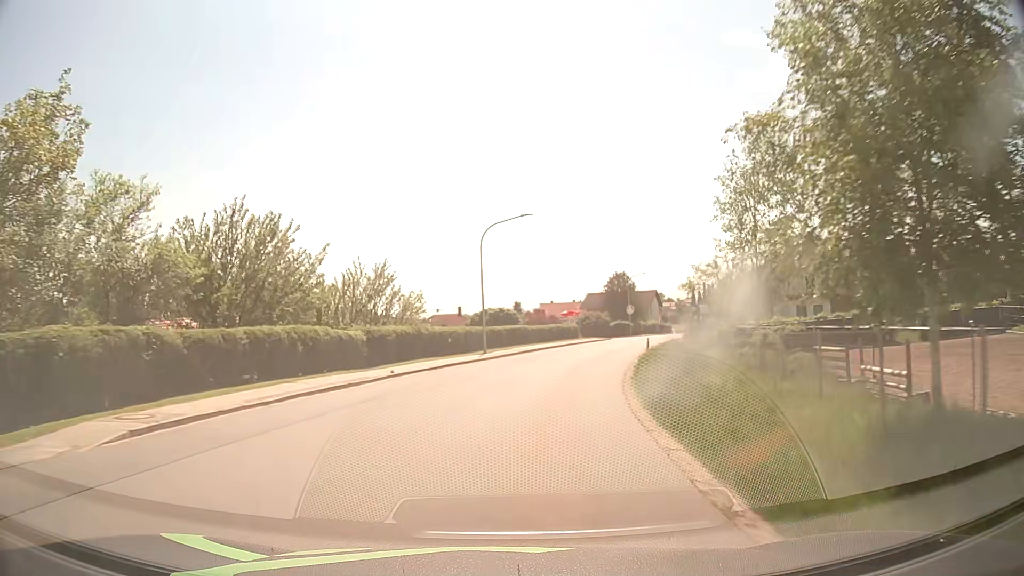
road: tertiary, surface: asphalt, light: Day
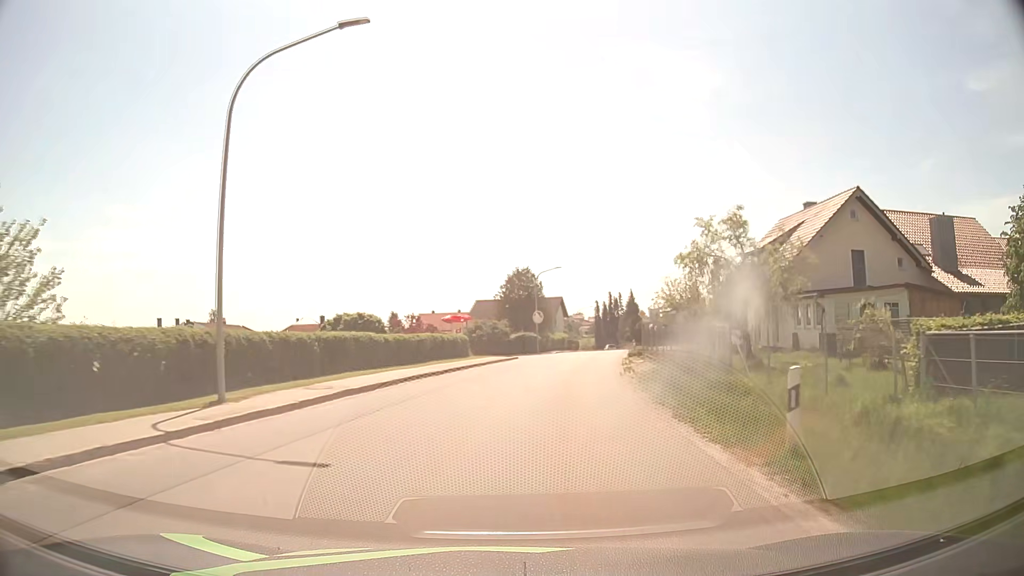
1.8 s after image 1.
(+1.9, +23.2) m; +10°
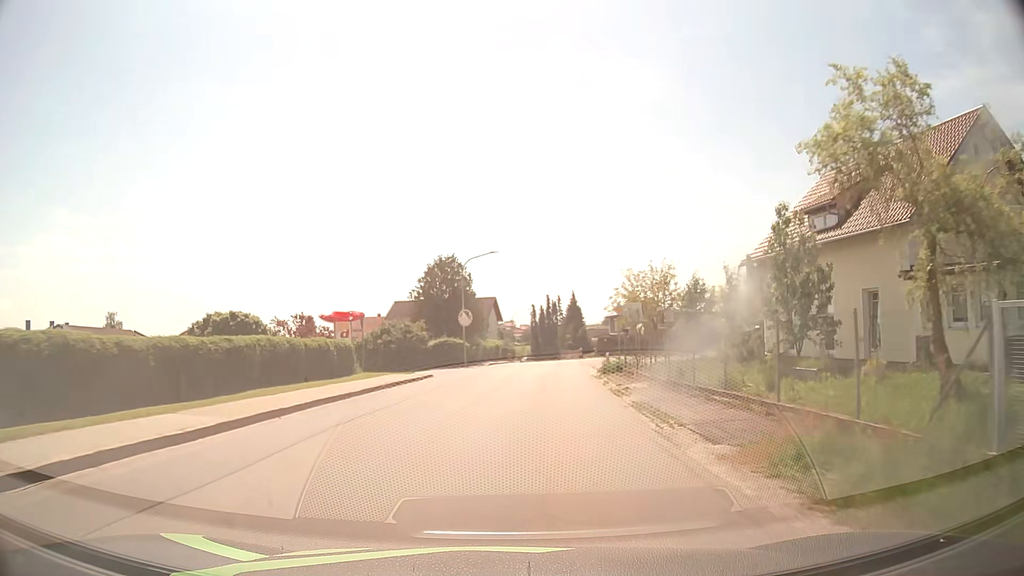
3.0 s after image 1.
(+0.9, +15.3) m; +6°
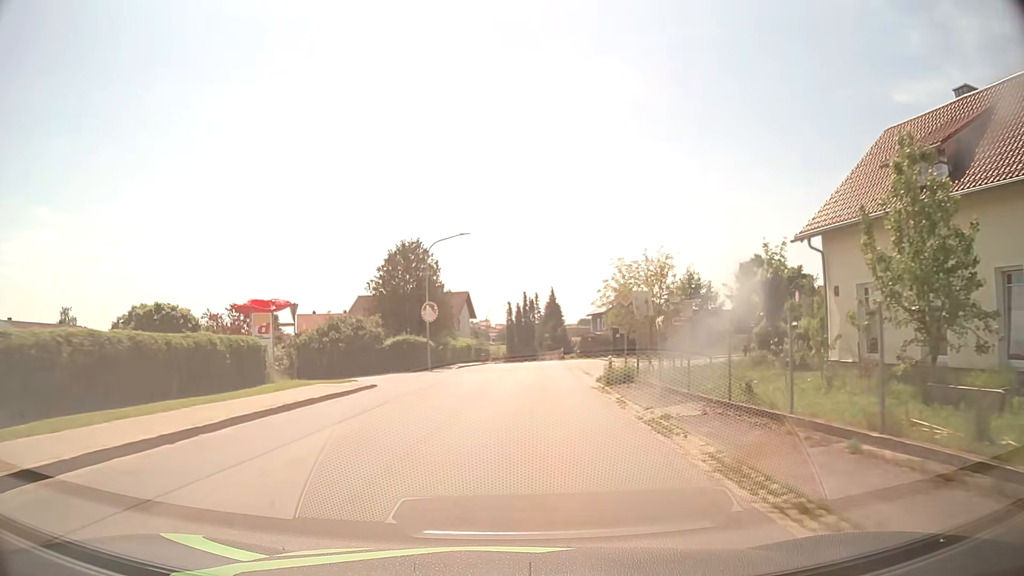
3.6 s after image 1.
(+0.2, +7.7) m; +2°
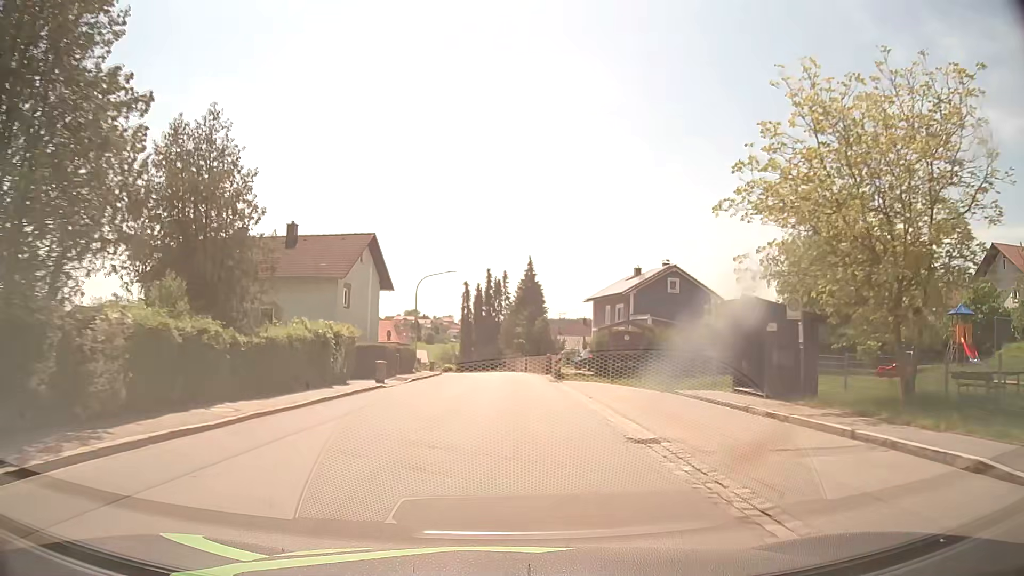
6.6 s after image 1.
(+1.4, +38.7) m; +3°
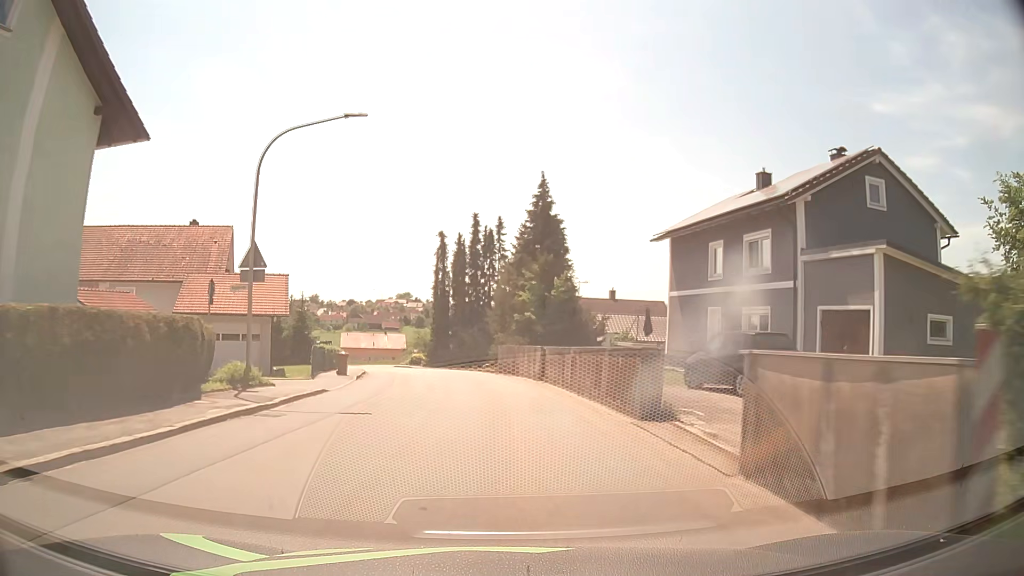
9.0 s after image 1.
(+0.2, +31.4) m; +1°
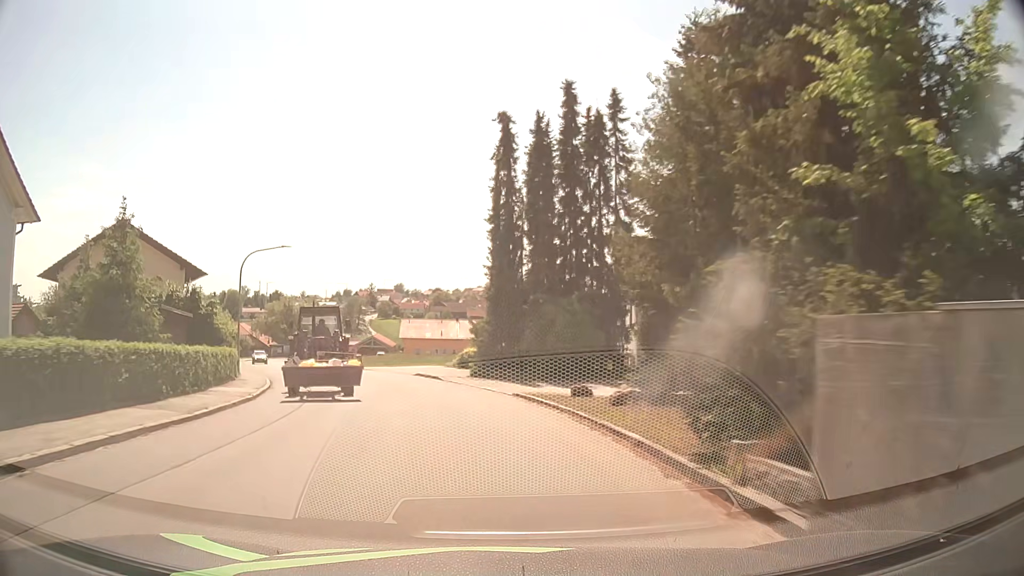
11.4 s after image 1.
(-1.6, +31.5) m; -8°
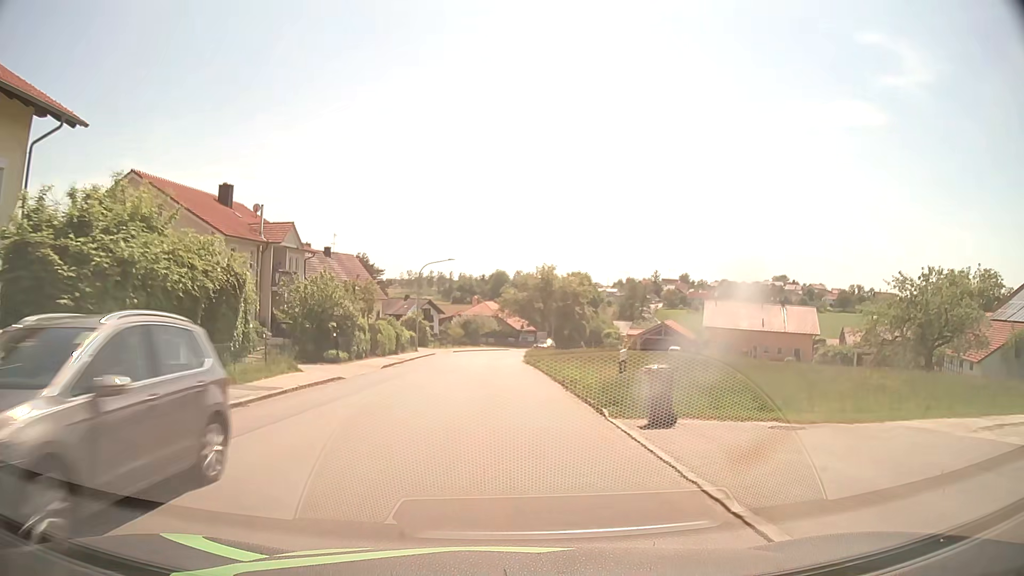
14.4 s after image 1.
(-8.2, +38.0) m; -24°
(0, +10) (0, +20) (-1, +30) (-1, +40) (-1, +50) (0, +60) (+1, +70) (+4, +80) (+7, +89) (+11, +98) m
